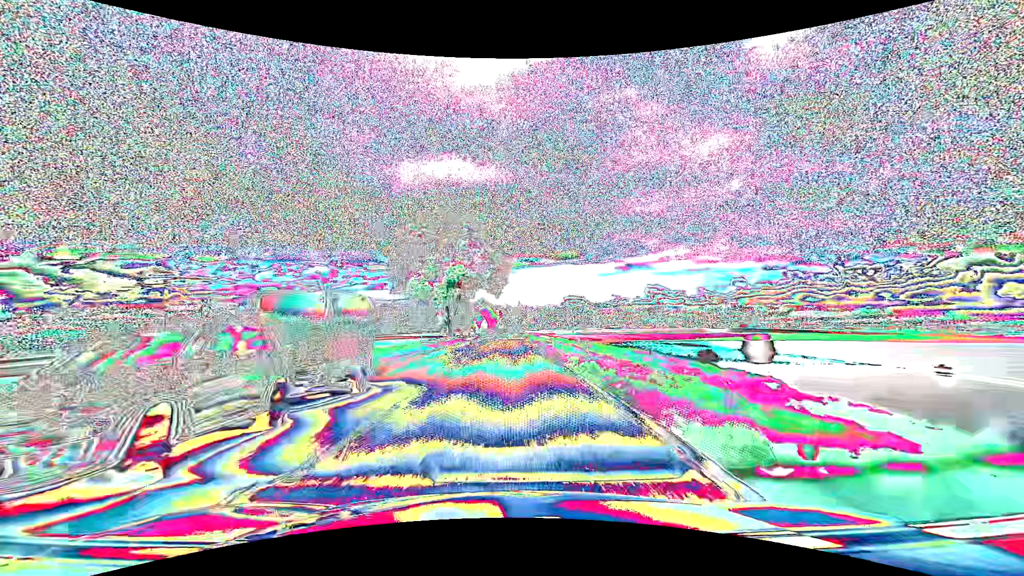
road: primary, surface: asphalt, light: Day
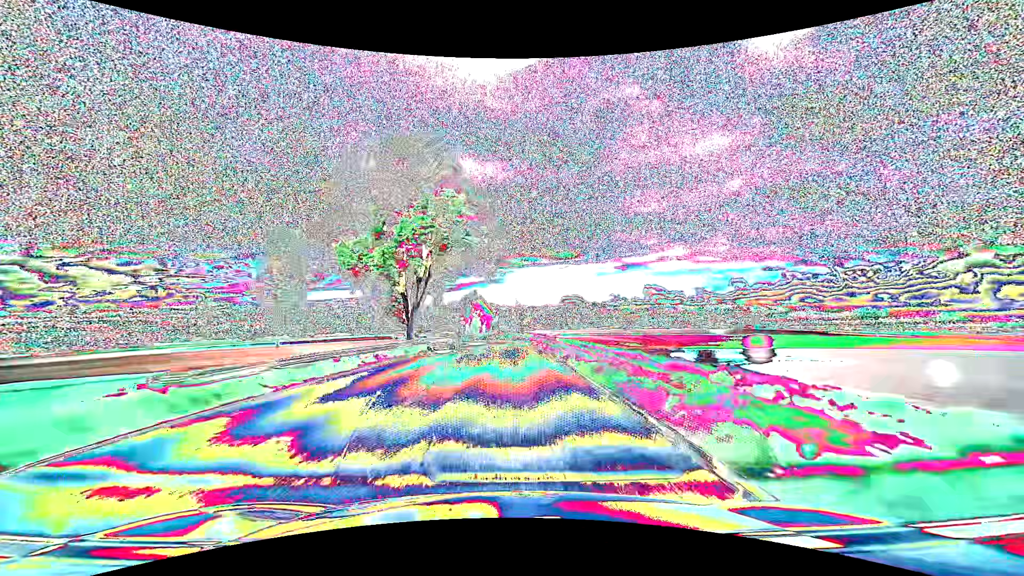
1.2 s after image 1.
(+0.1, +31.7) m; 0°
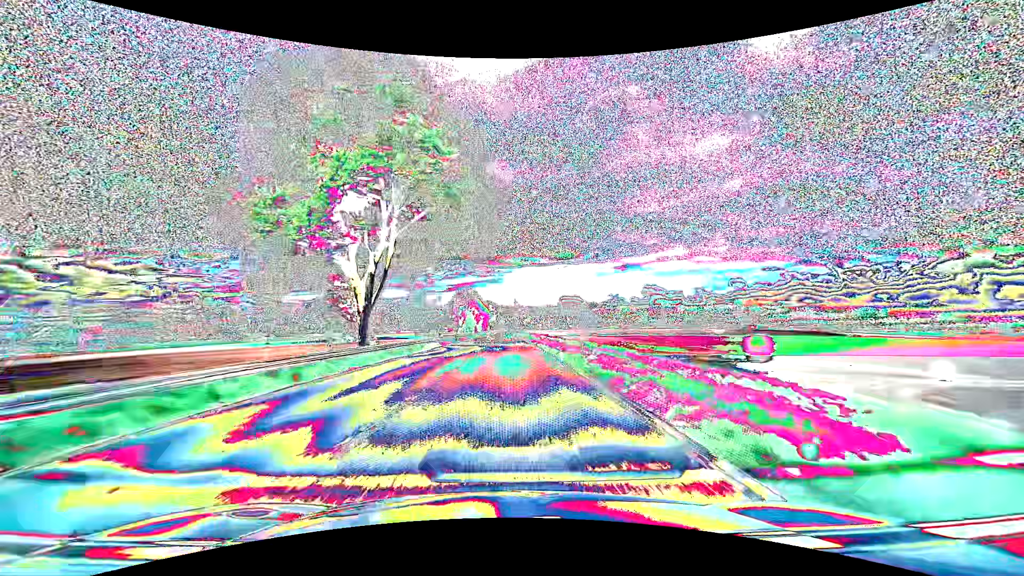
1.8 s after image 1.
(0.0, +15.8) m; 0°
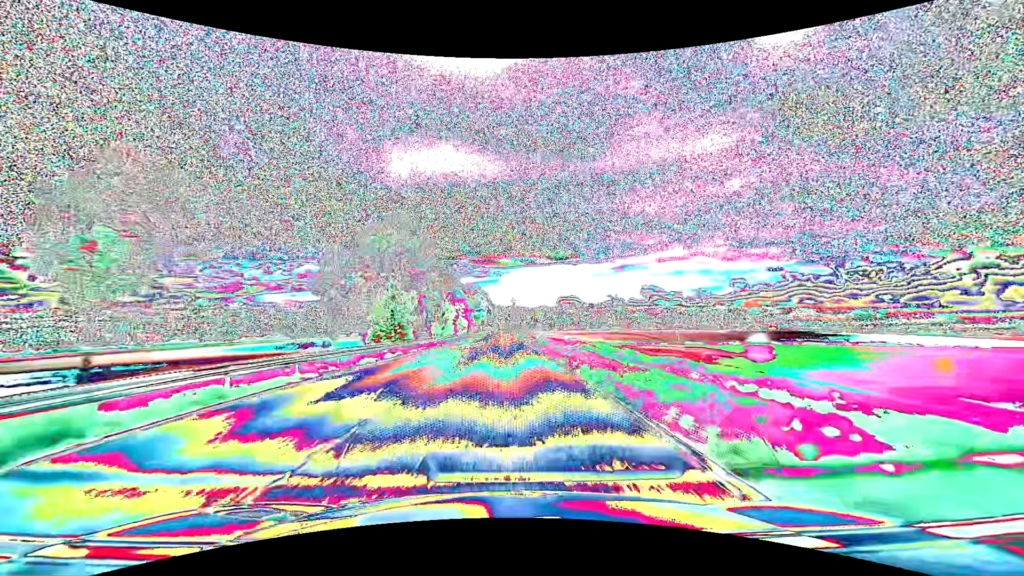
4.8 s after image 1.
(+0.3, +79.0) m; 0°
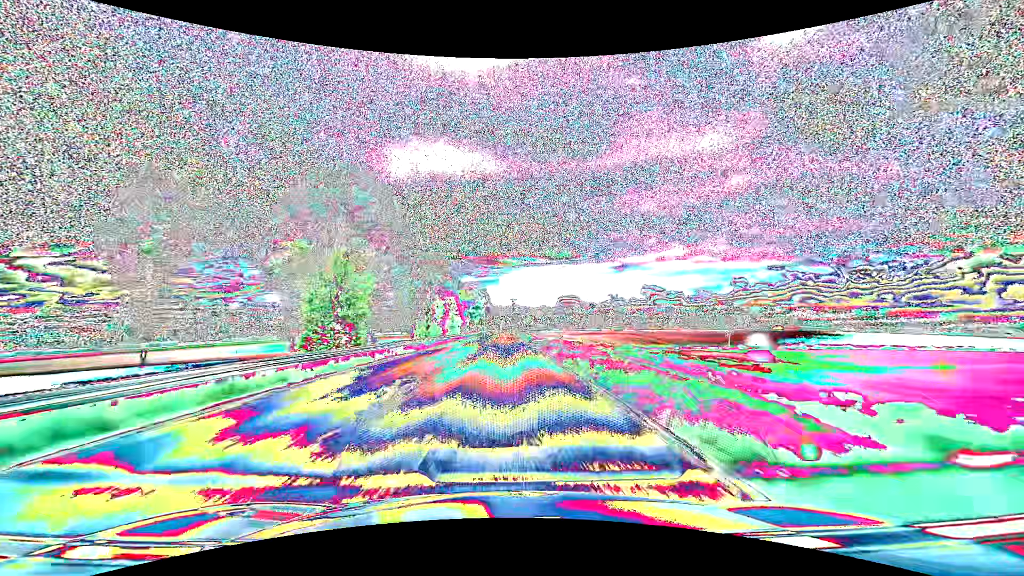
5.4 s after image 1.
(0.0, +15.8) m; 0°
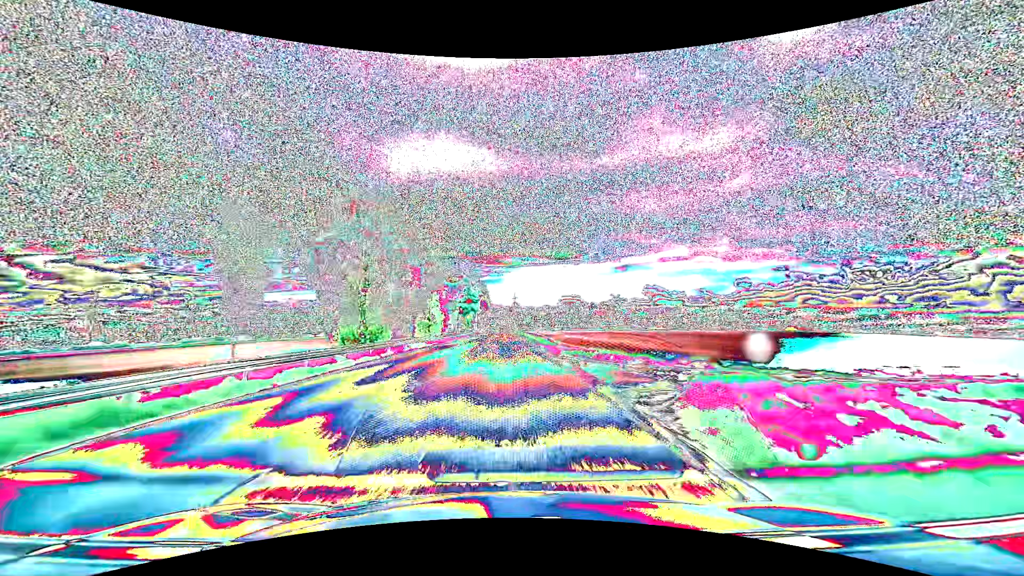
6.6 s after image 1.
(0.0, +31.6) m; 0°
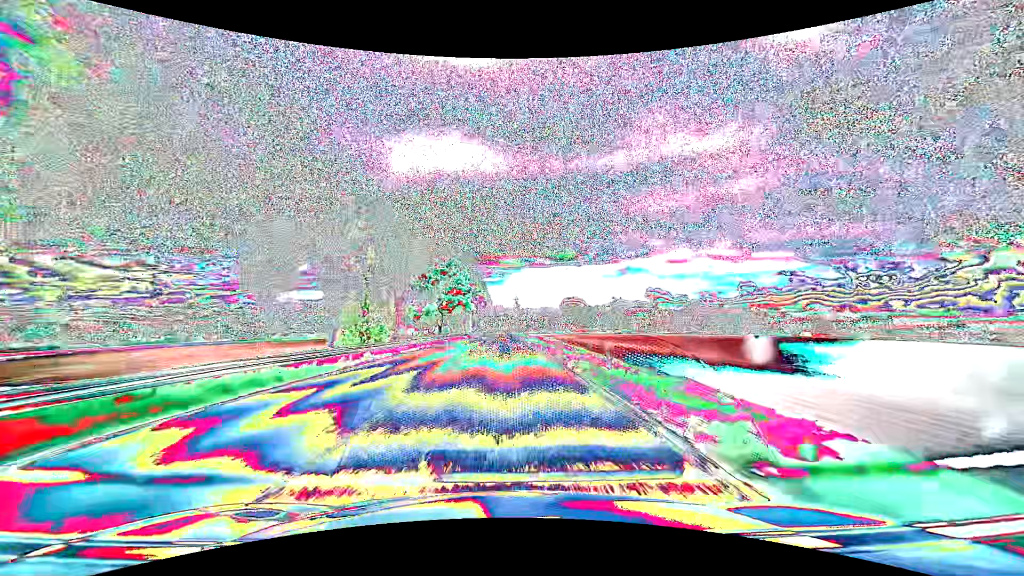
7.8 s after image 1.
(-0.1, +31.6) m; 0°
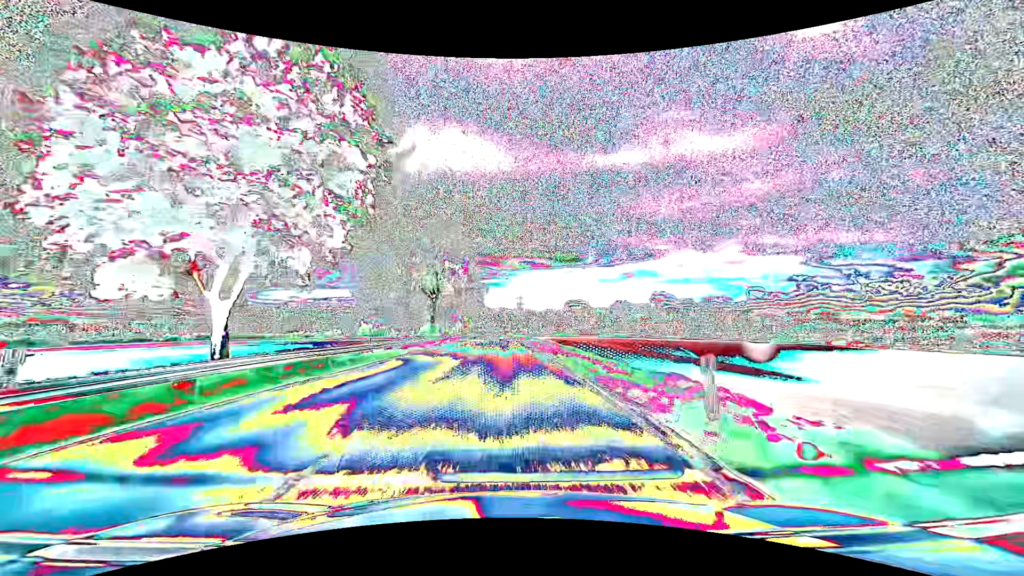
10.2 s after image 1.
(-0.1, +63.2) m; 0°
(0, +10) (0, +20) (0, +30) (0, +40) (0, +50) (0, +60) (-1, +70) (-1, +80) (-1, +90) (-1, +100) m
